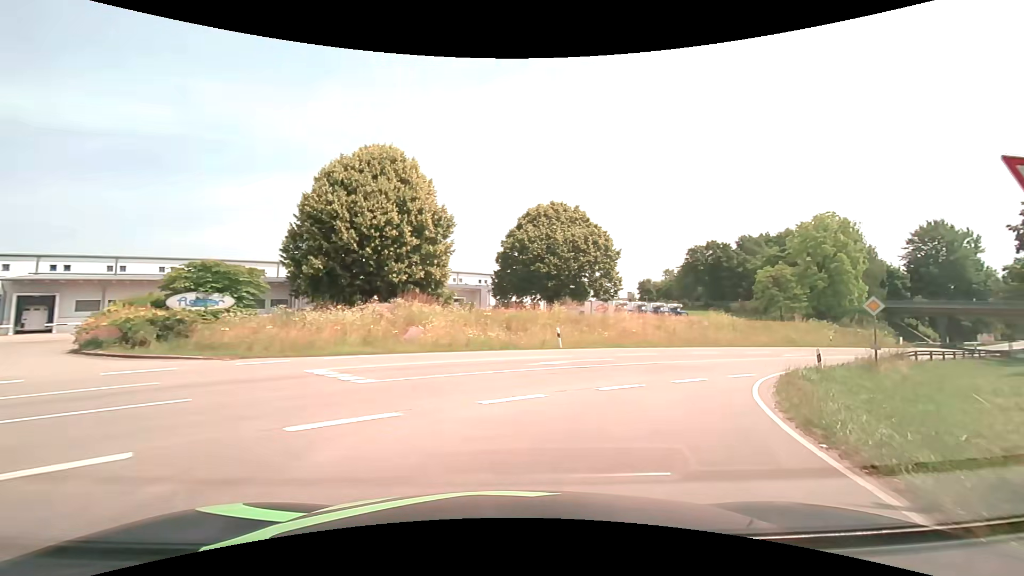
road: primary_link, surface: asphalt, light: Day
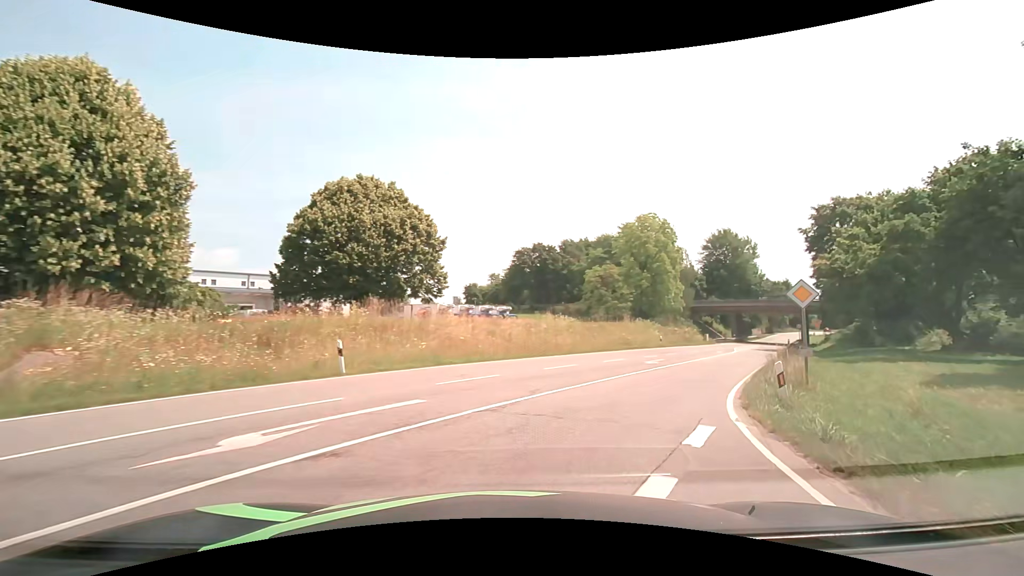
(+1.8, +9.5) m; +20°
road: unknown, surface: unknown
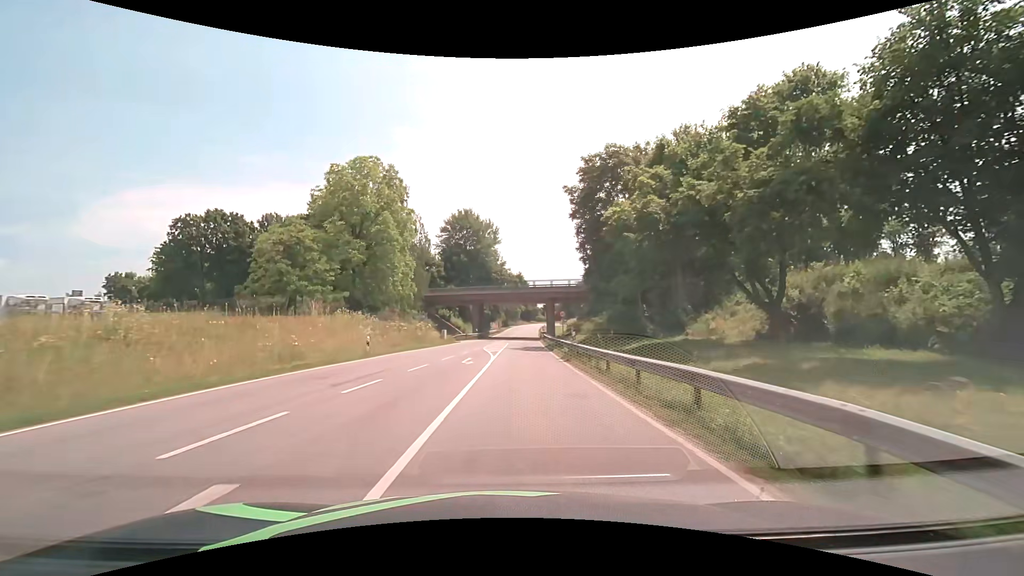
(+7.7, +22.0) m; +30°
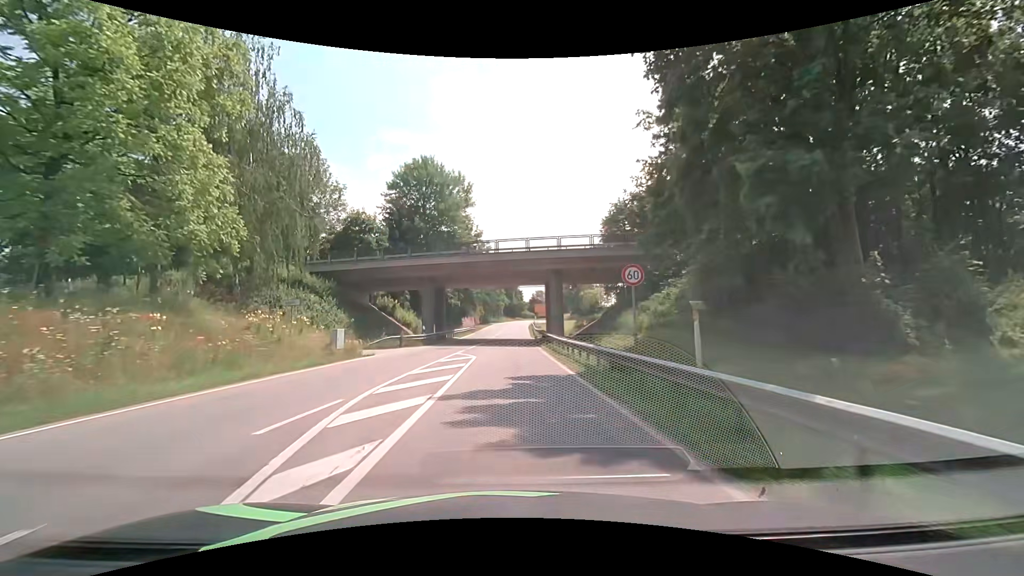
(+0.9, +28.5) m; +3°
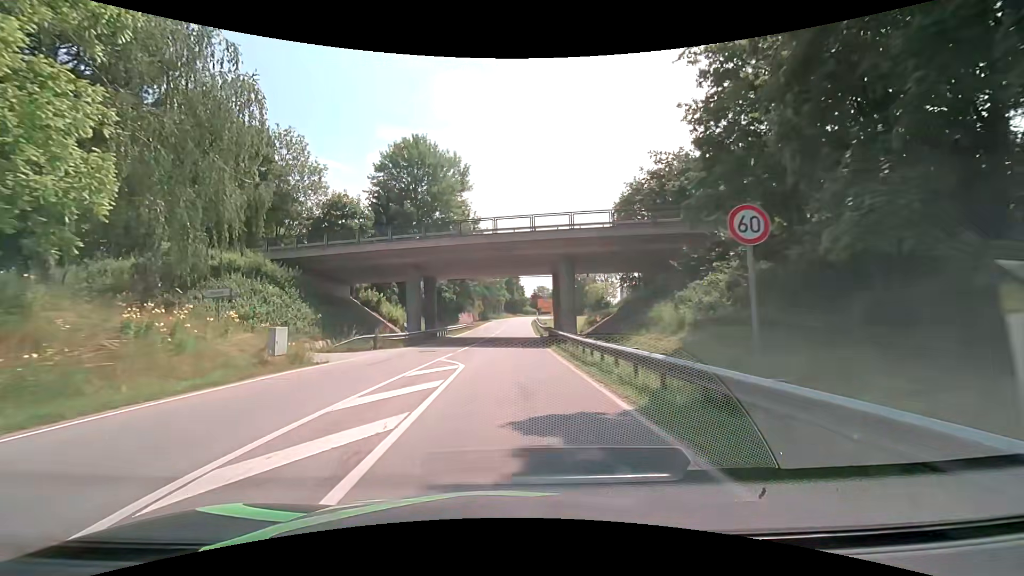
(-0.1, +6.4) m; -1°
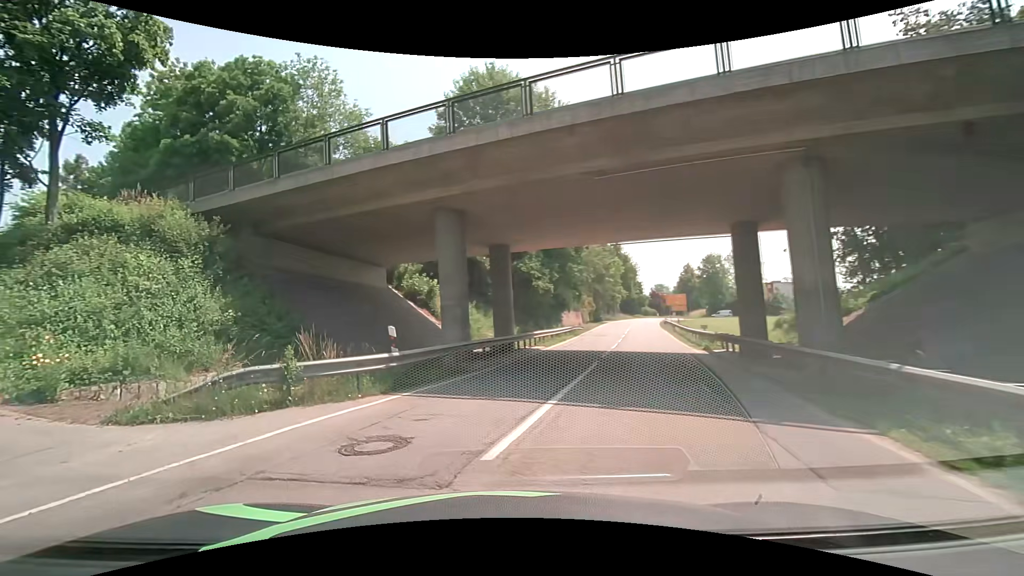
(-0.2, +17.6) m; -10°
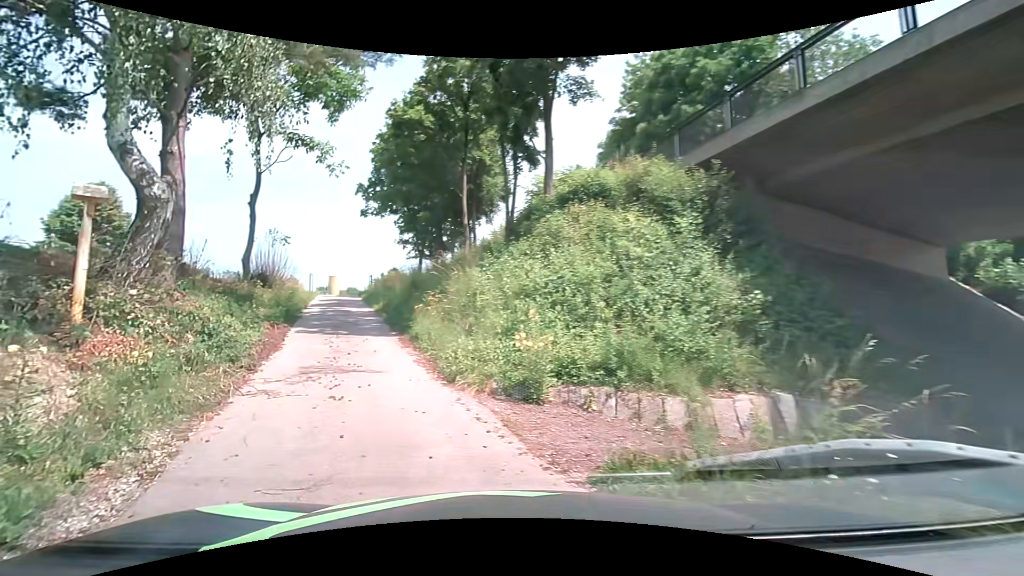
(-2.6, +5.9) m; -55°
